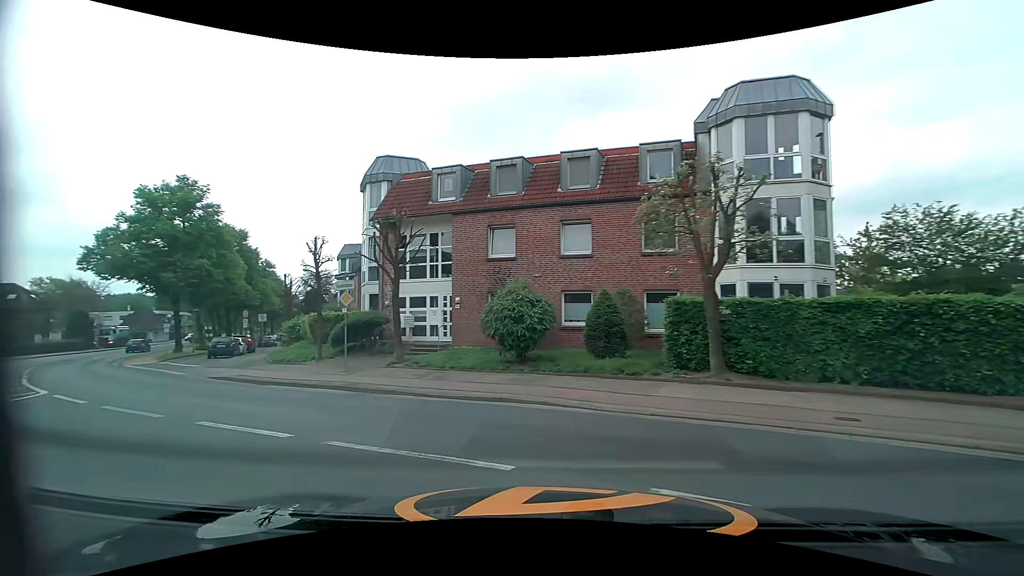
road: unclassified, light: Day
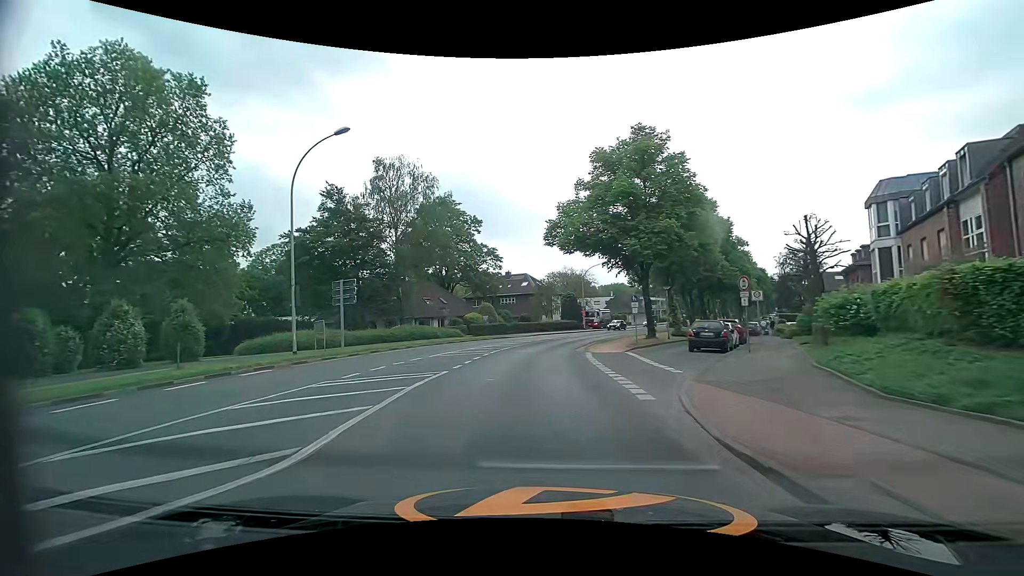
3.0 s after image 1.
(-7.6, +13.4) m; -49°
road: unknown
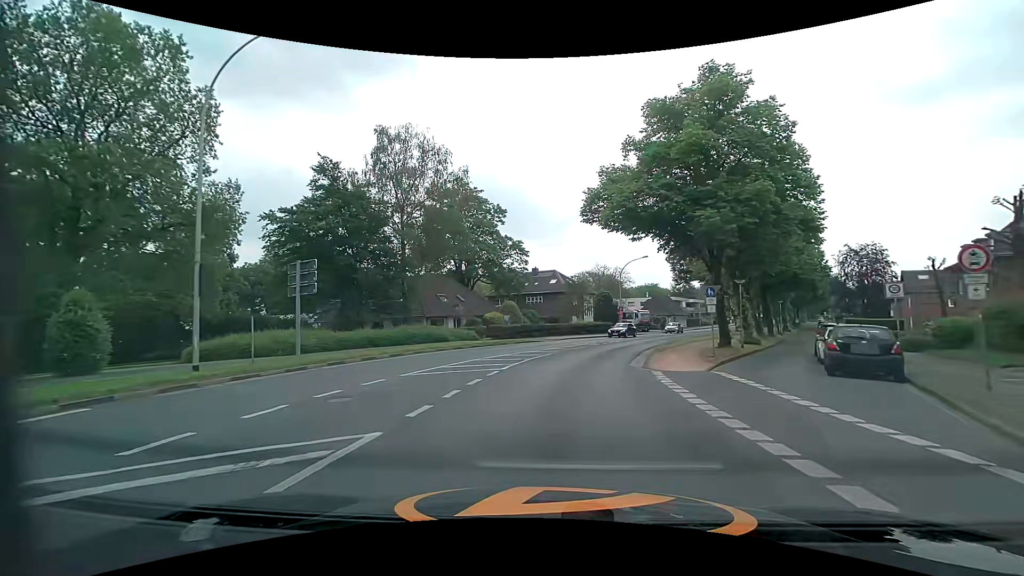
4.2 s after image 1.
(-0.3, +8.5) m; -3°
(0, +10) (+2, +20) (+4, +30) (+7, +39) (+11, +48) (+15, +57) (+20, +66) (+24, +75) (+29, +84) (+34, +93) m
